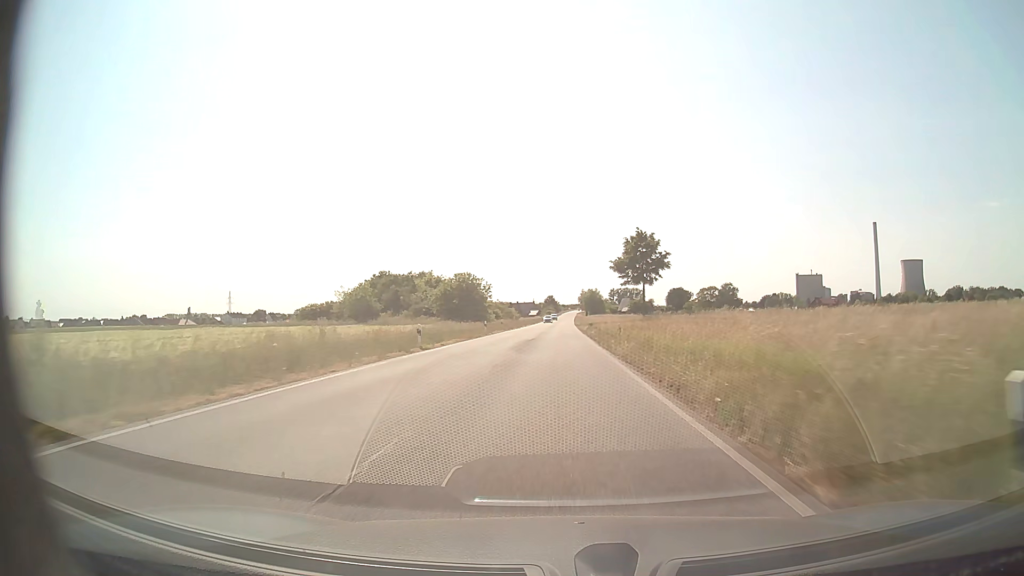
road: secondary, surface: asphalt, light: Day
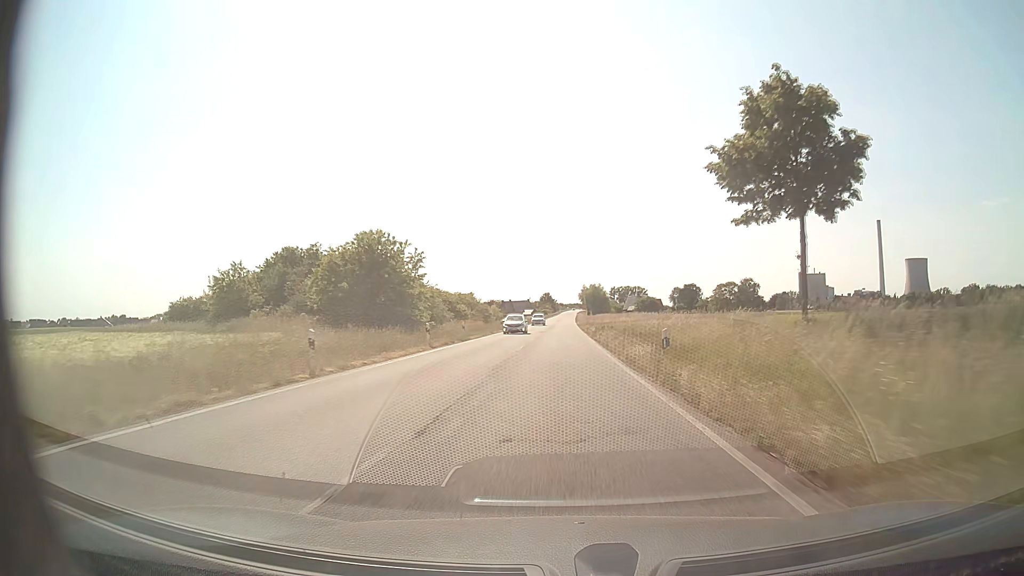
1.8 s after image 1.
(+0.1, +37.6) m; 0°
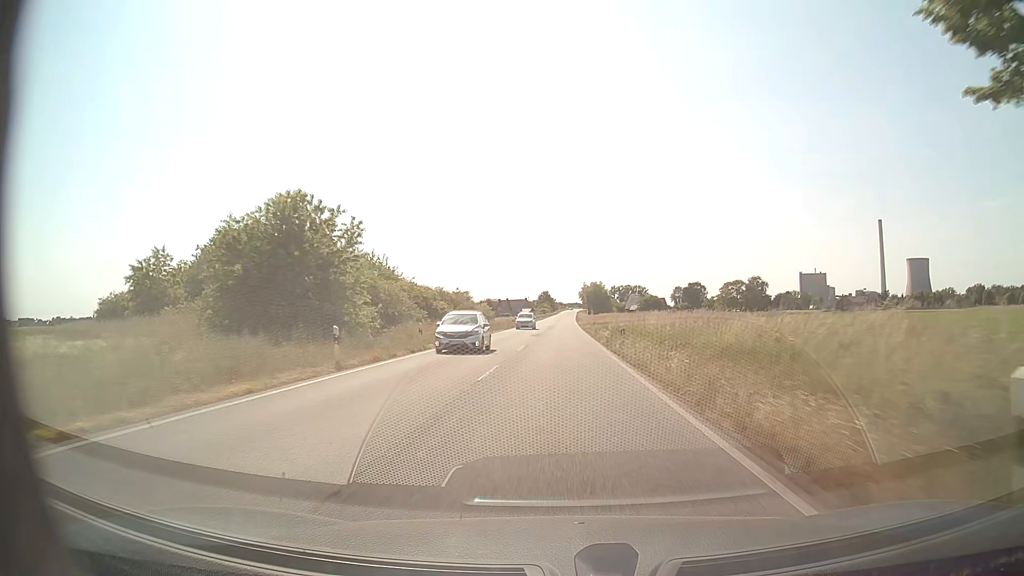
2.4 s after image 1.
(0.0, +12.5) m; 0°
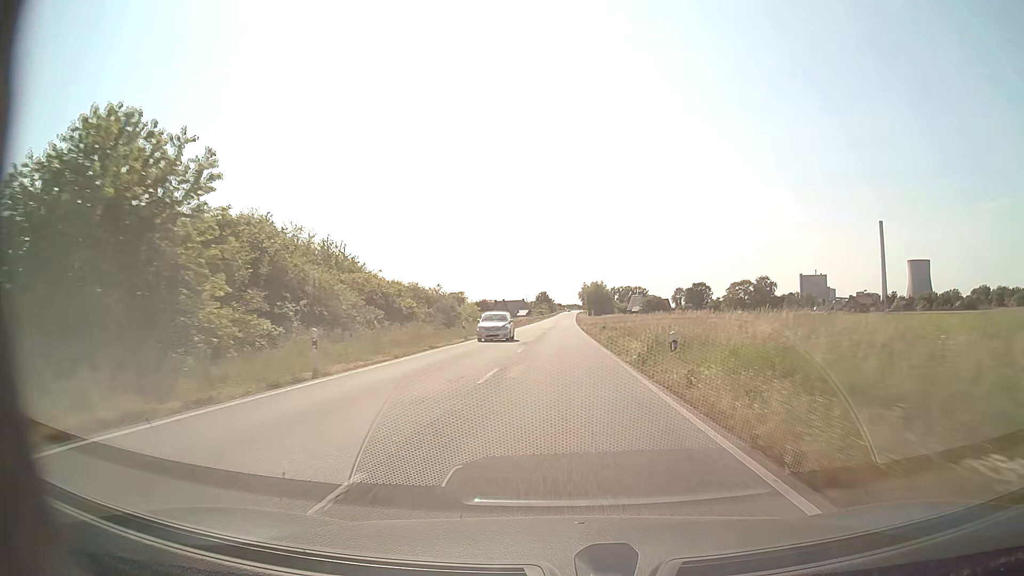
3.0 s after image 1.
(0.0, +12.5) m; 0°
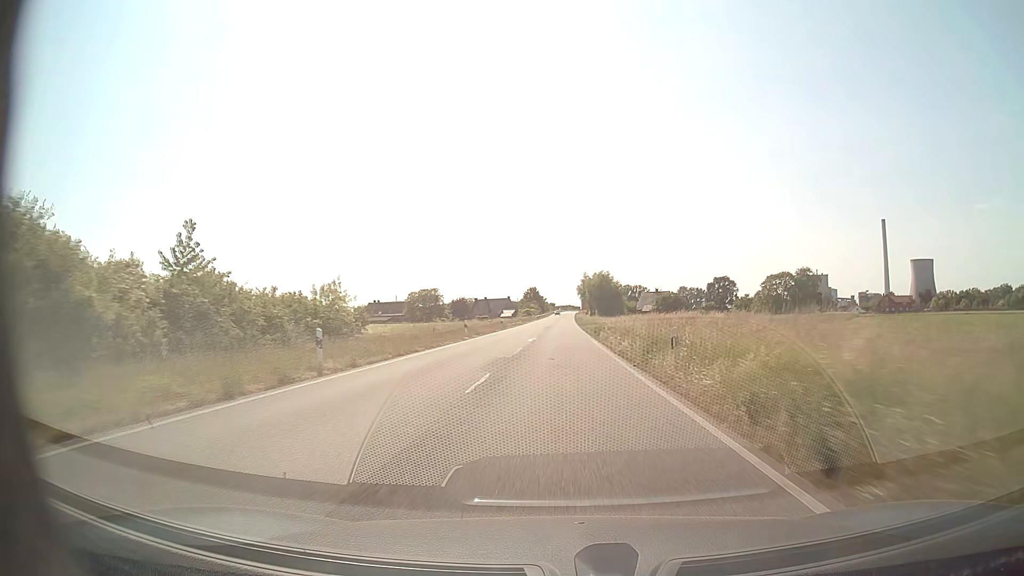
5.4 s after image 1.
(+0.3, +50.0) m; +1°
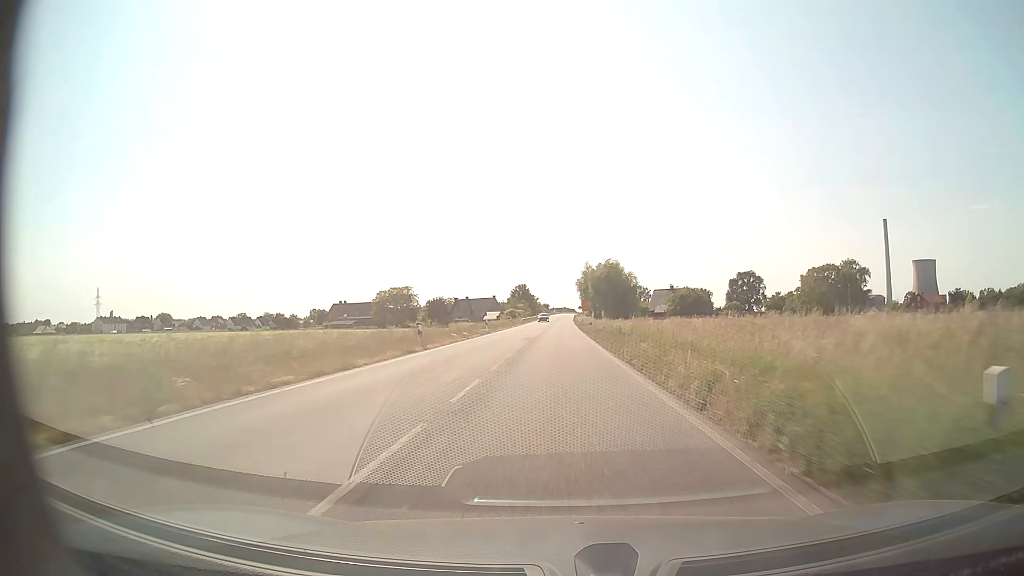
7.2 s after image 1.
(+0.2, +37.4) m; +1°
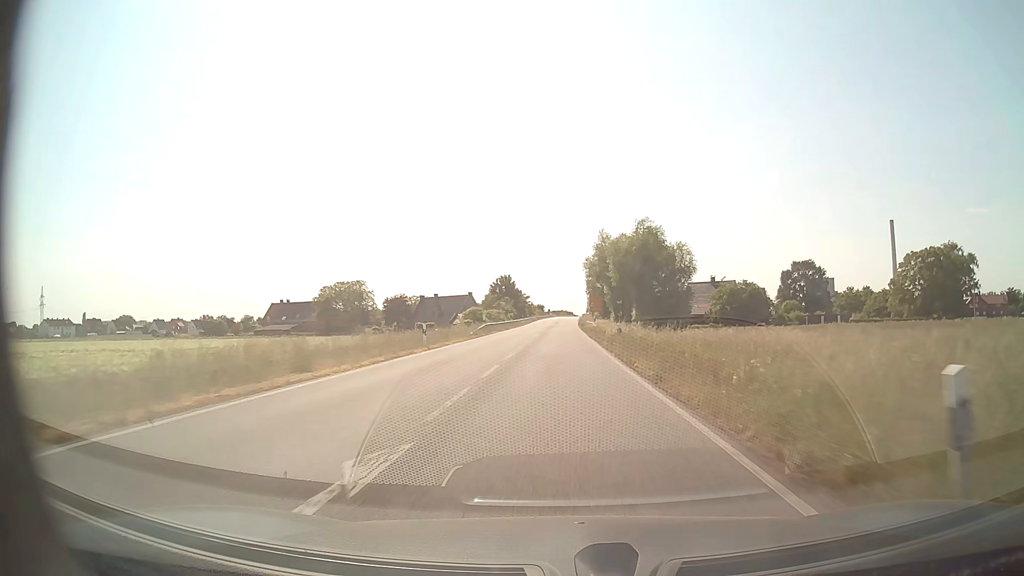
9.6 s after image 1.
(+0.1, +49.9) m; 0°
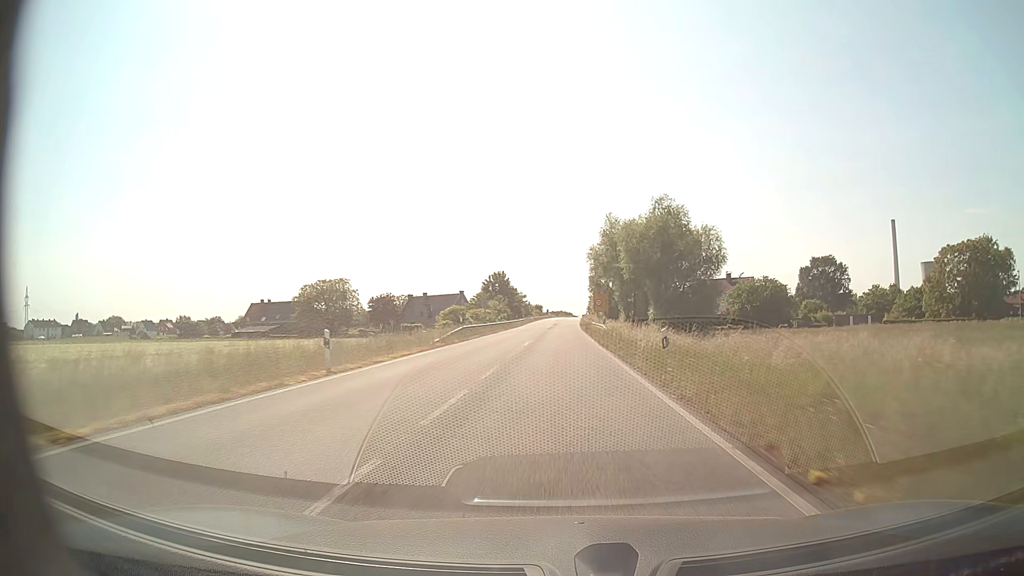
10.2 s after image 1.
(0.0, +12.5) m; 0°
(0, +10) (0, +20) (0, +30) (0, +40) (0, +50) (0, +60) (+1, +70) (+1, +80) (+1, +90) (+1, +100) m
